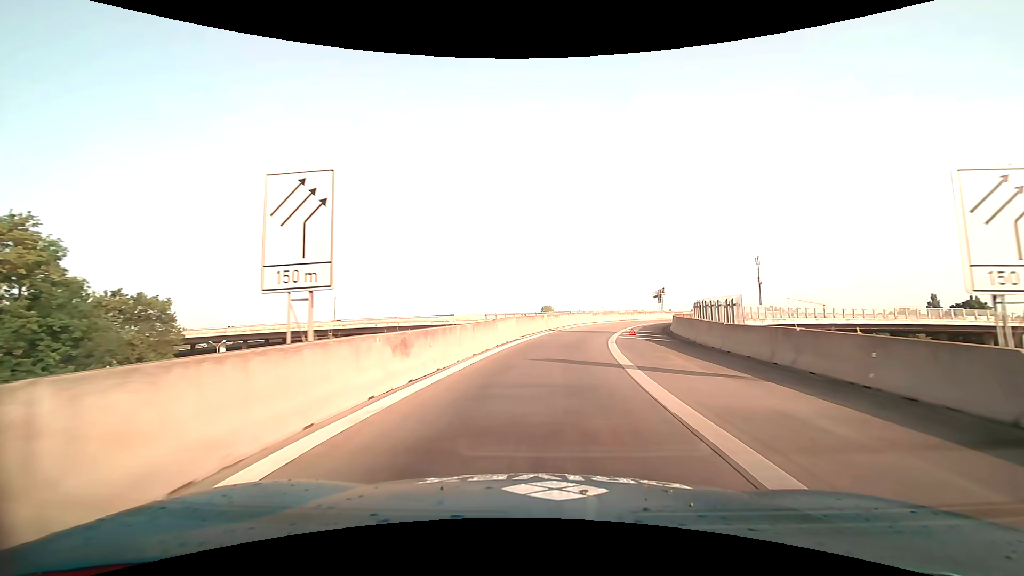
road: motorway_link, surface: asphalt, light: Day
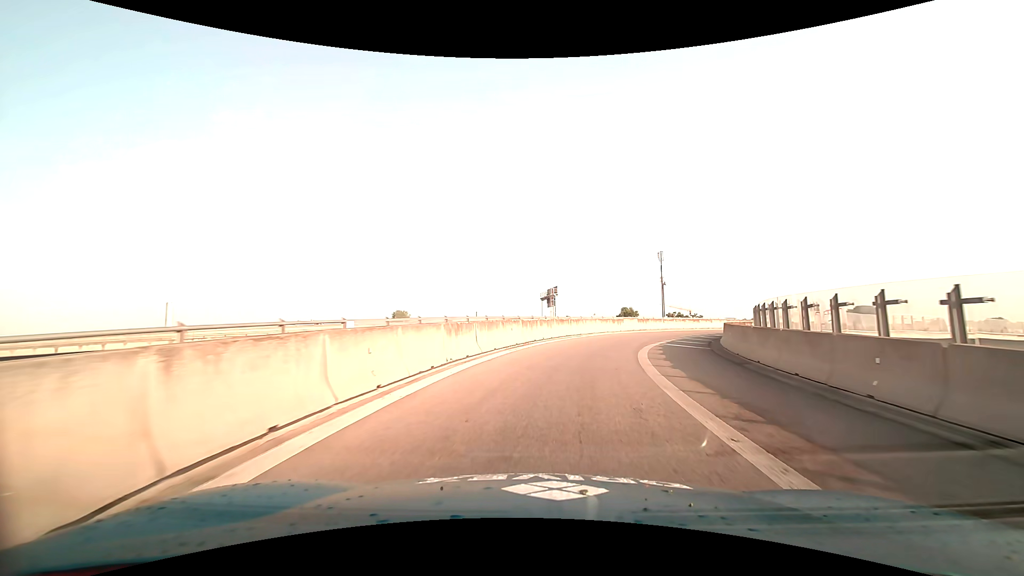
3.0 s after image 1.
(+4.8, +38.2) m; +15°
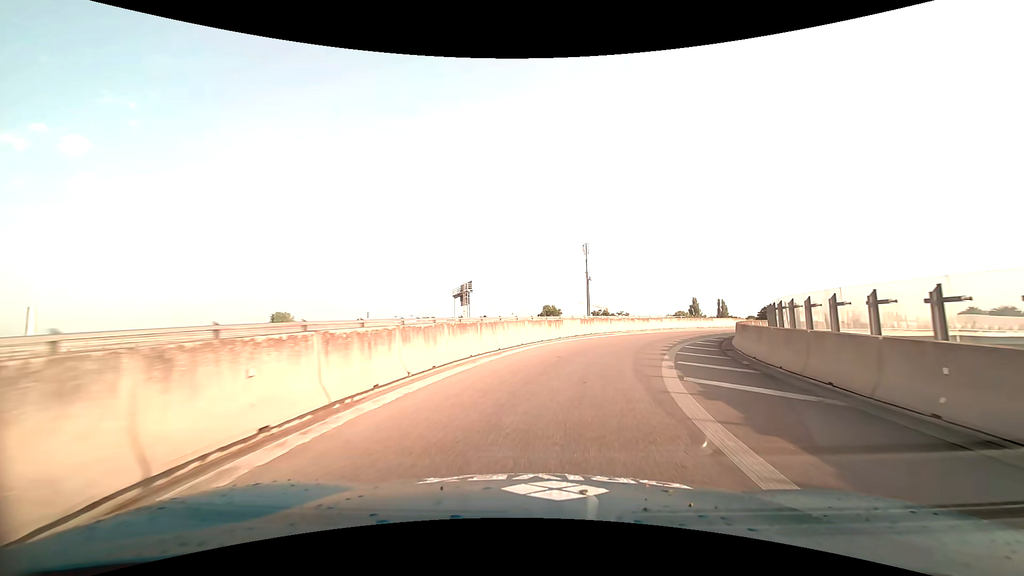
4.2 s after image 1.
(+1.0, +14.5) m; +9°
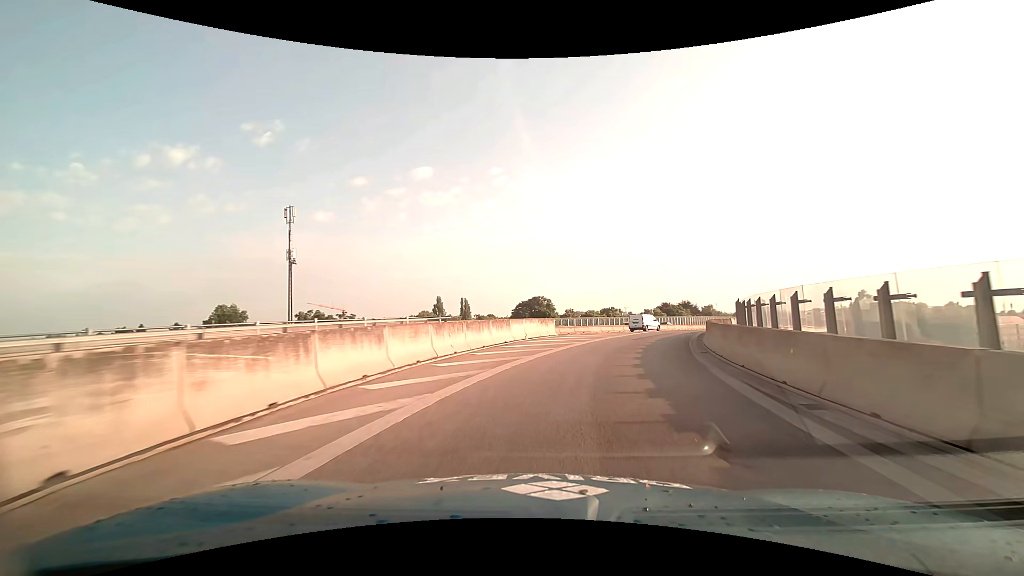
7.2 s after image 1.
(+8.4, +34.6) m; +28°
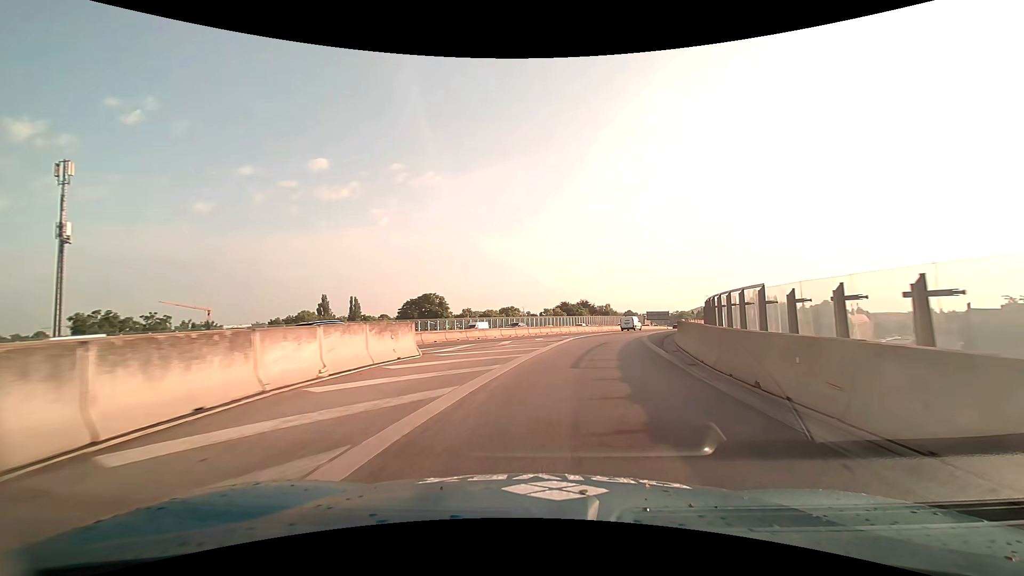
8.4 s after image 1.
(+1.4, +14.8) m; +11°
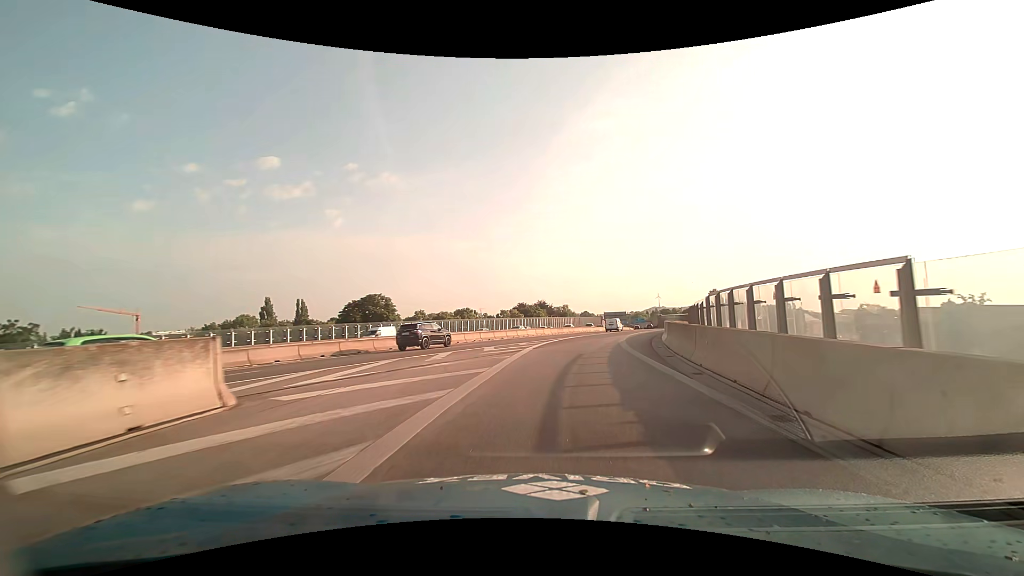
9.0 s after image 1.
(+0.3, +7.5) m; +5°
